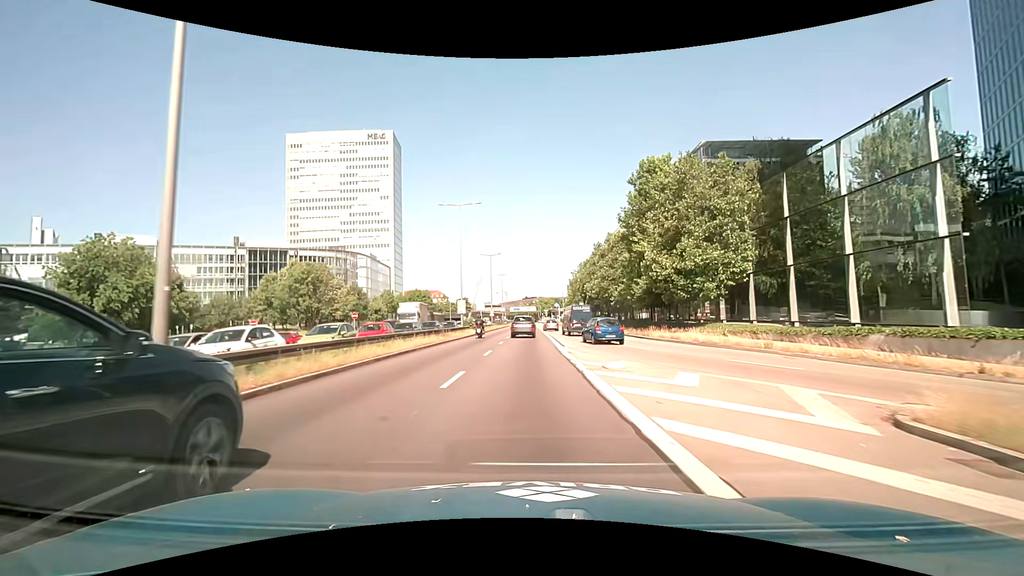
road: trunk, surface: asphalt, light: Day
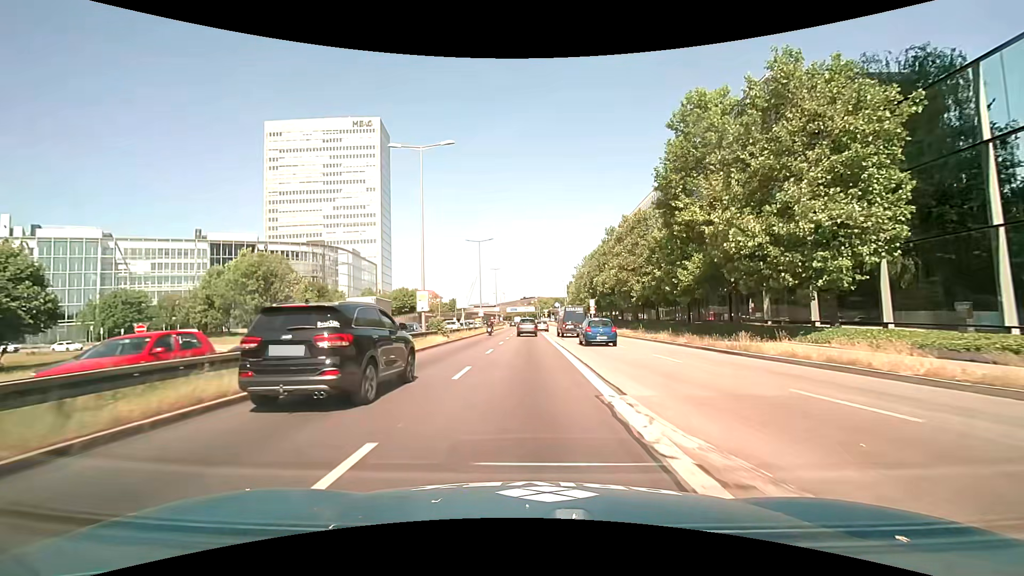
(0.0, +16.3) m; 0°
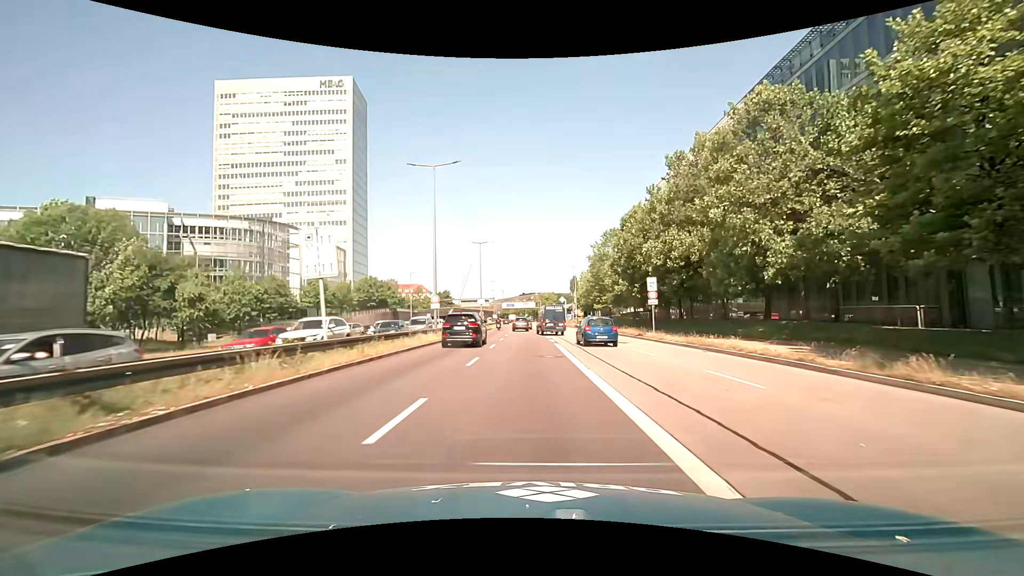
(+0.1, +33.3) m; +1°
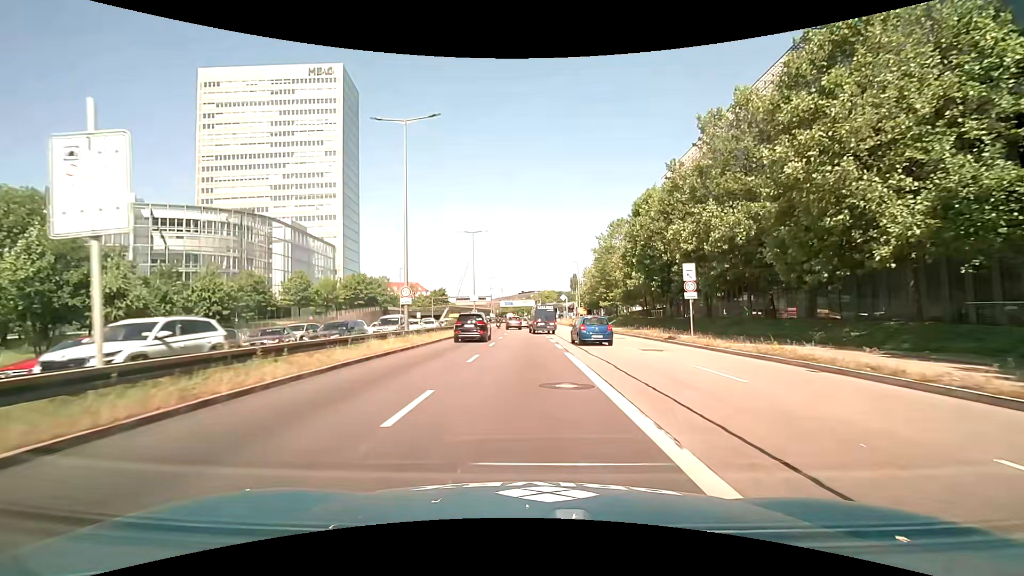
(-0.1, +8.1) m; -1°
